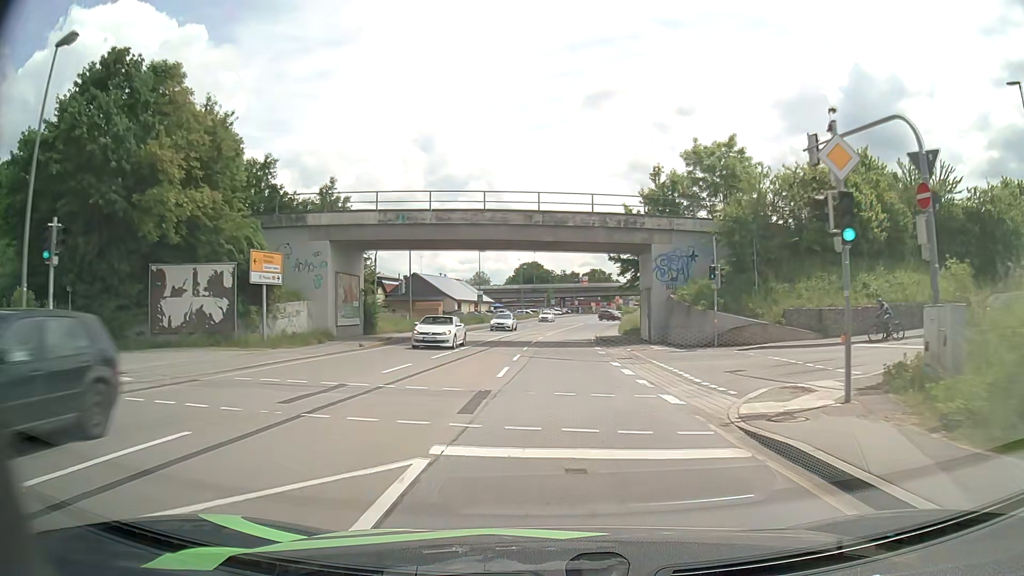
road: primary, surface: asphalt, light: Day
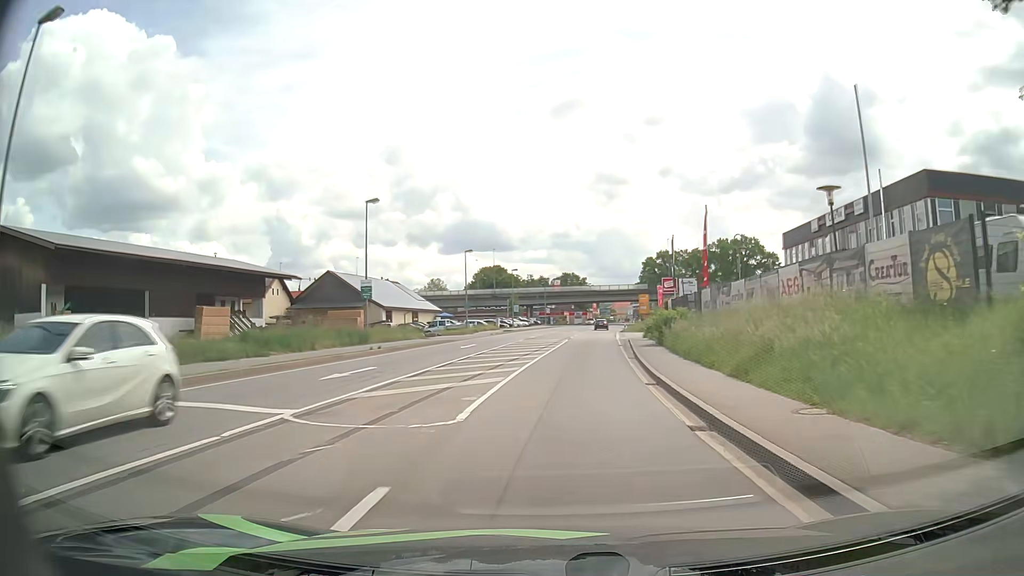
(+0.4, +37.5) m; 0°
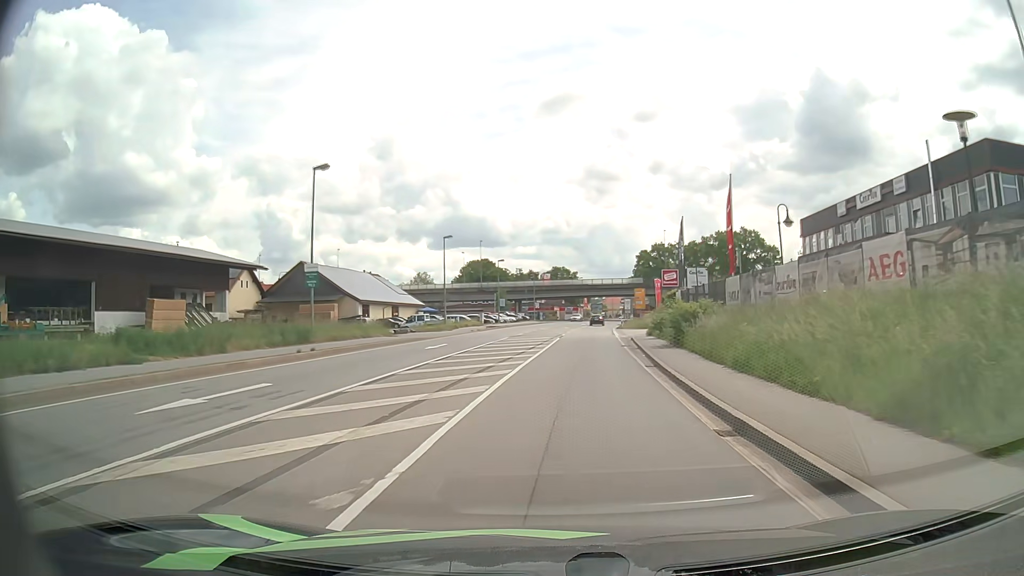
(+0.2, +7.5) m; +3°
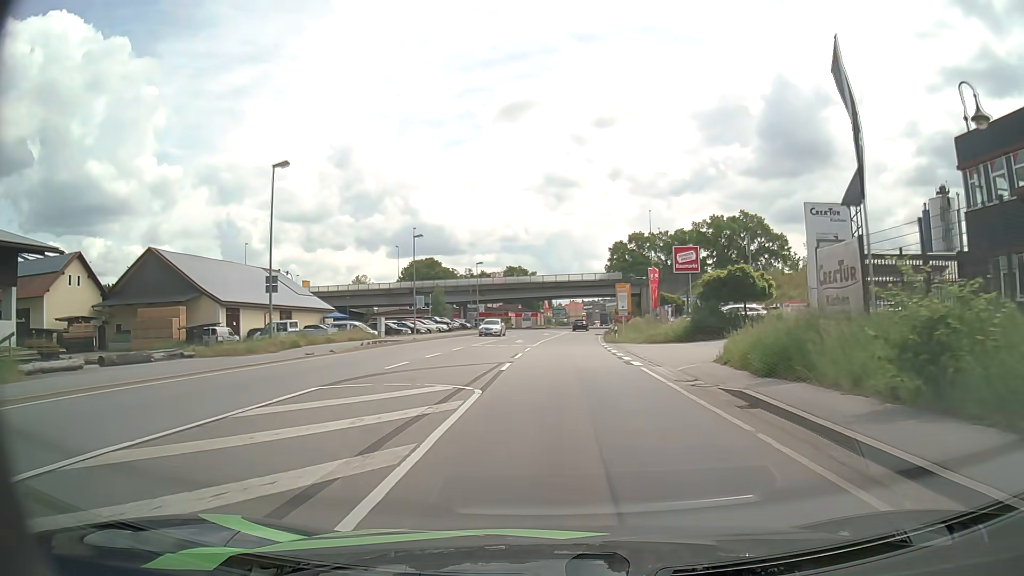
(+1.2, +30.5) m; +4°
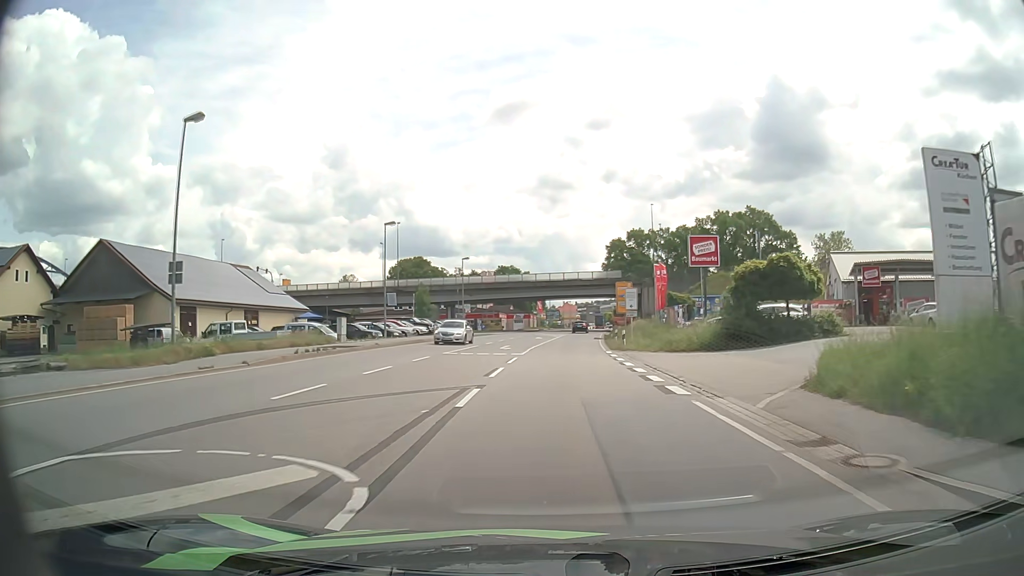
(0.0, +7.8) m; +1°
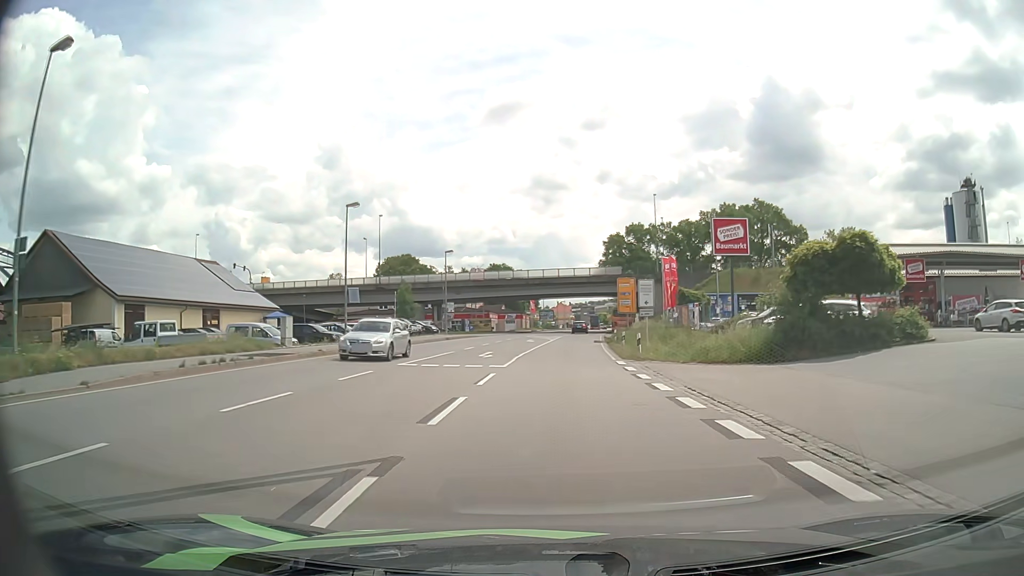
(0.0, +7.8) m; +1°
